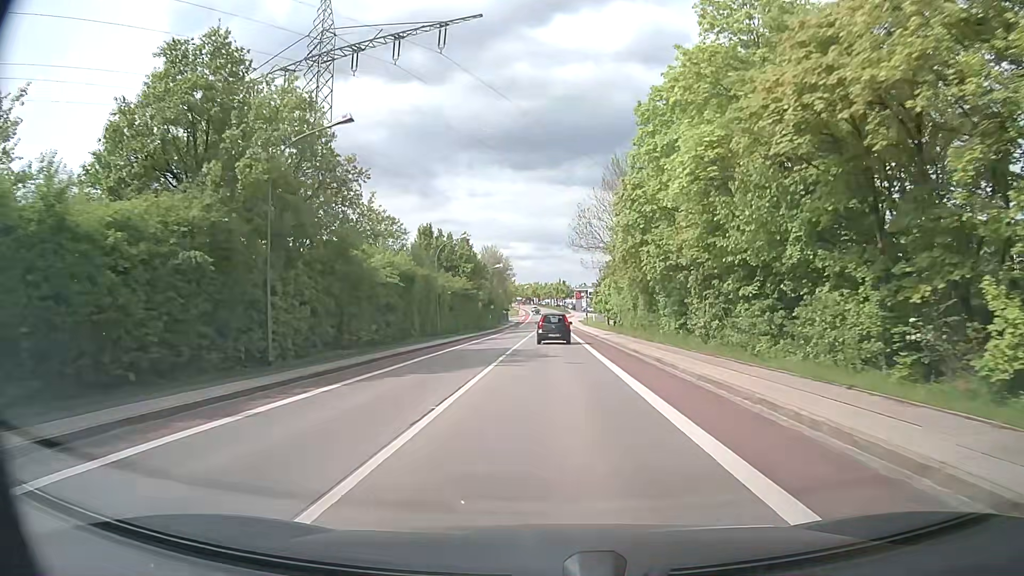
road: tertiary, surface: asphalt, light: Day
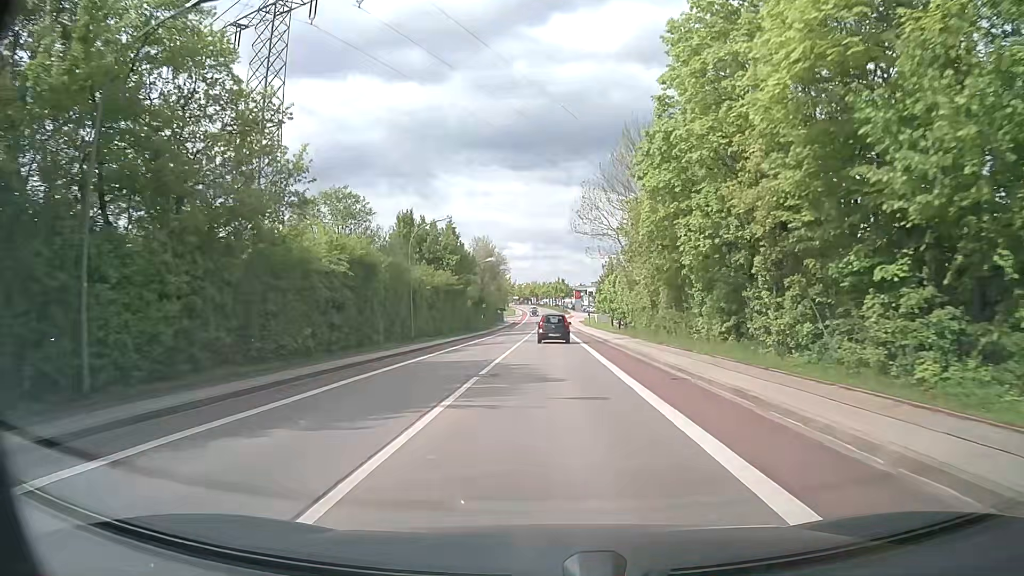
(0.0, +8.8) m; 0°
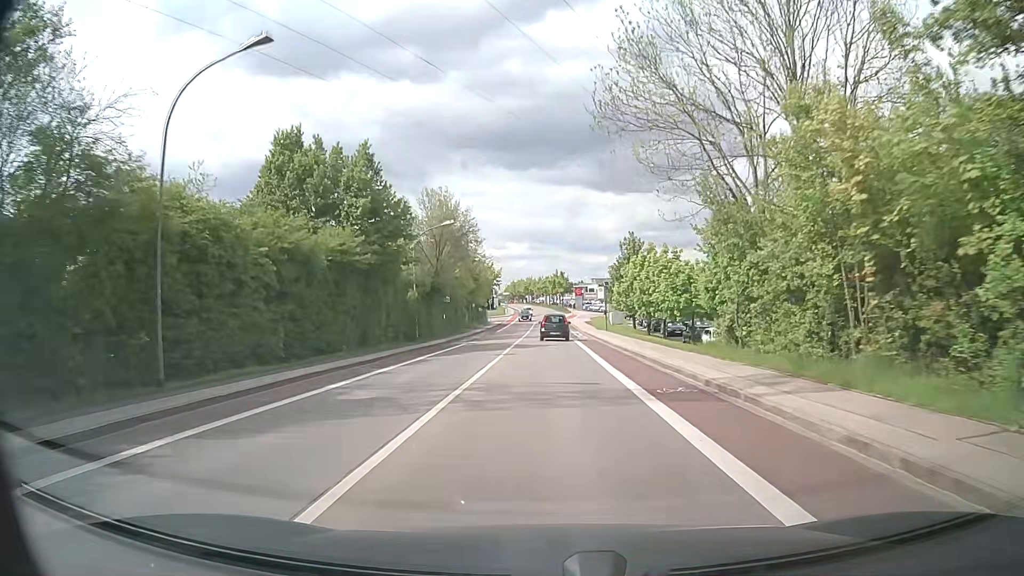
(-0.1, +26.9) m; 0°
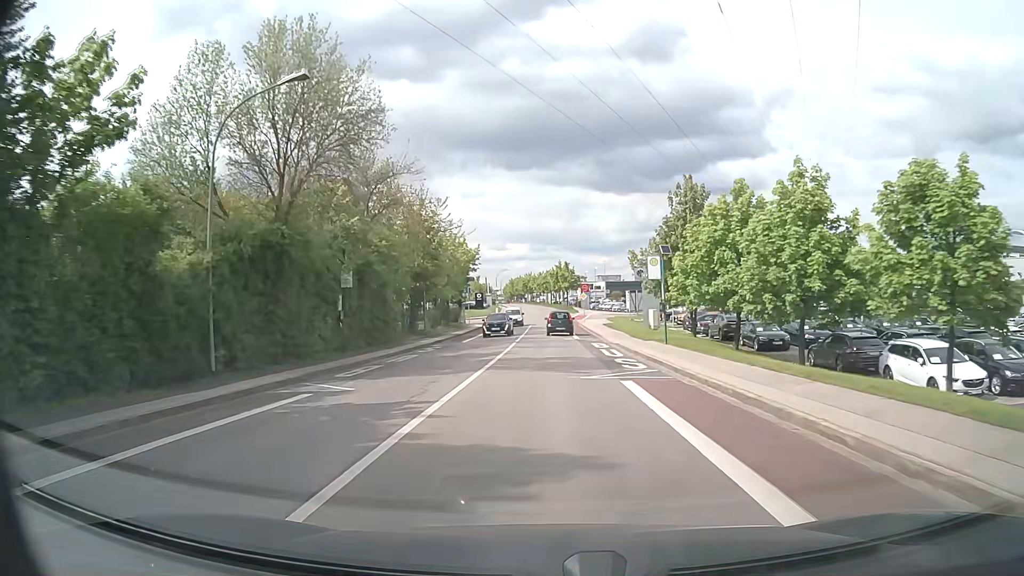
(+0.1, +26.6) m; +1°
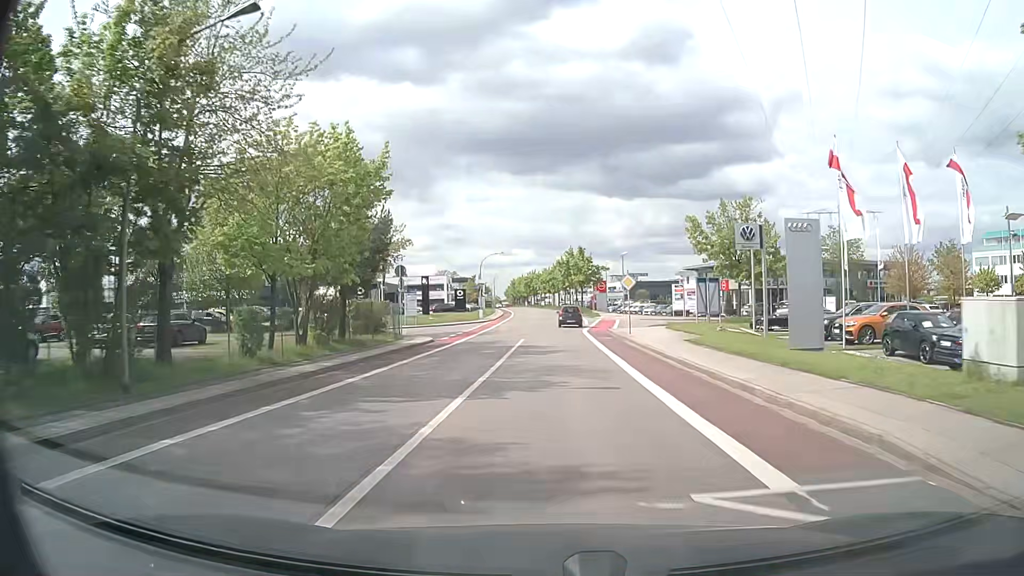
(-0.5, +33.4) m; -1°
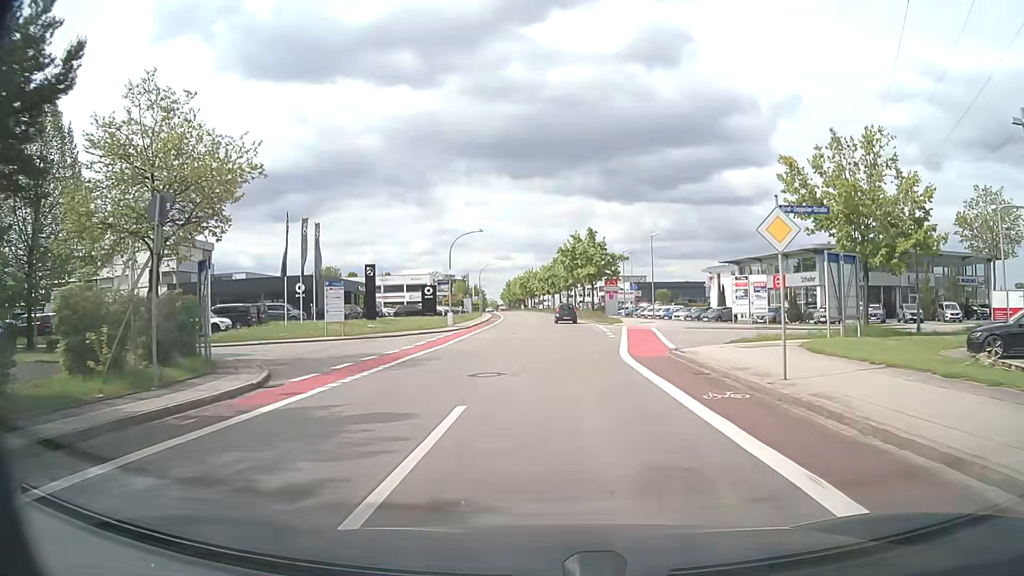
(0.0, +22.2) m; 0°
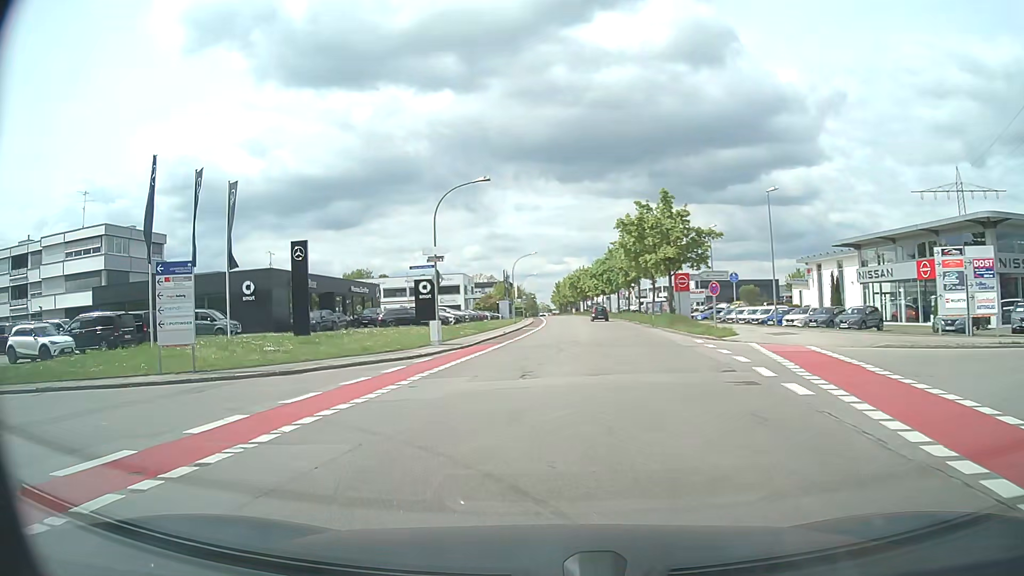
(0.0, +21.1) m; -4°
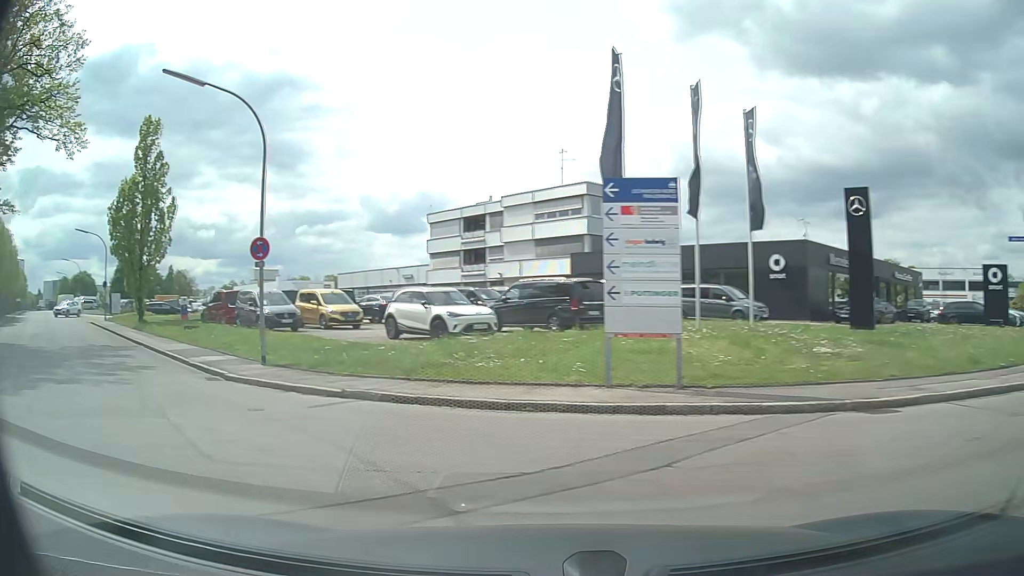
(-3.5, +9.4) m; -43°
